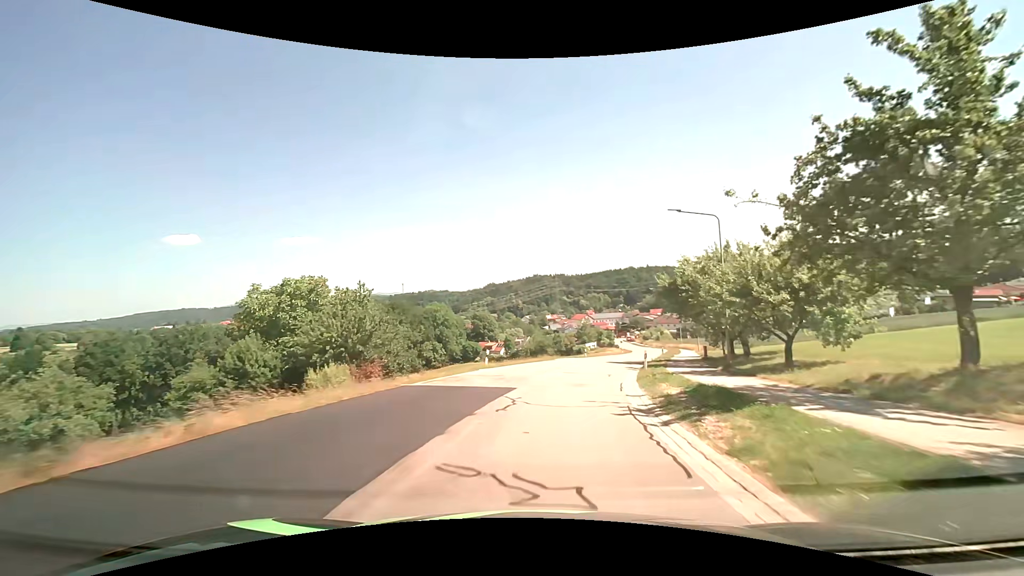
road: secondary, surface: asphalt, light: Day
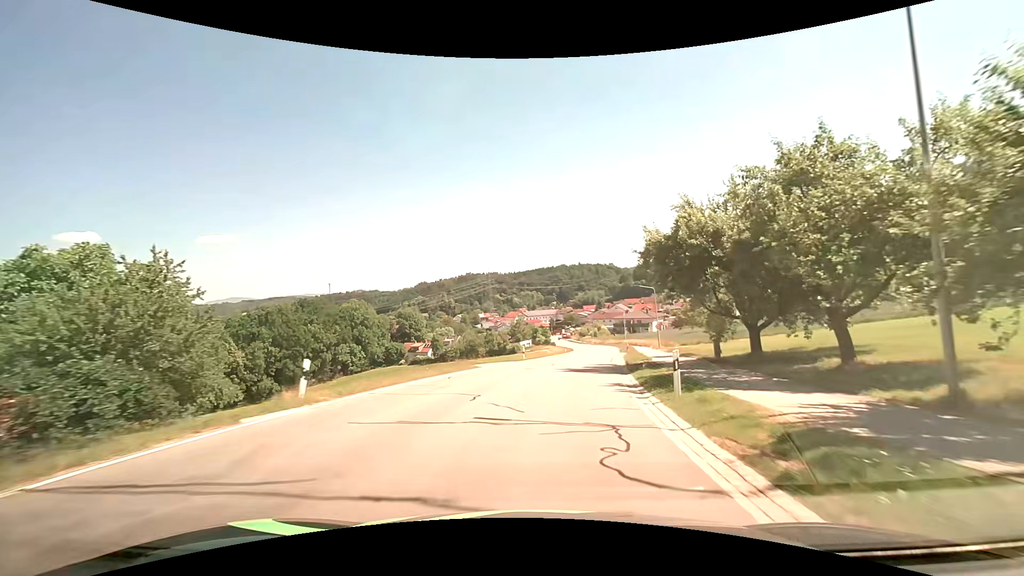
(+1.0, +15.7) m; +7°
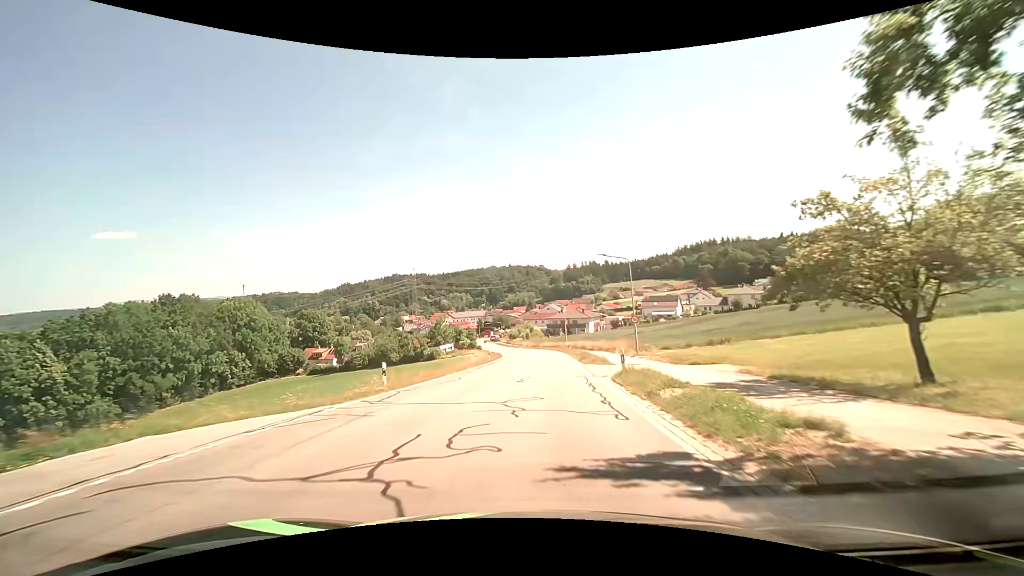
(+1.9, +23.0) m; +9°
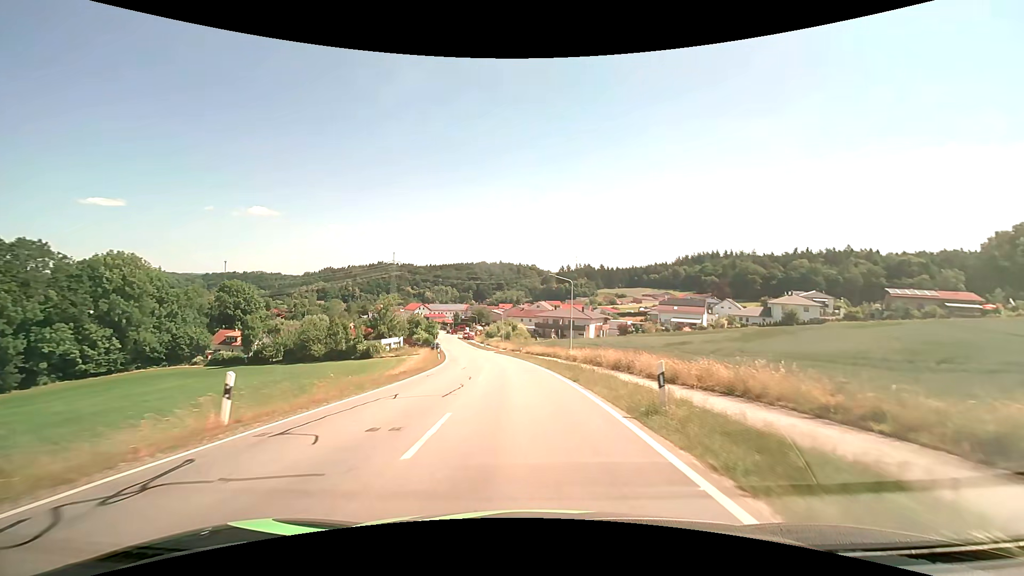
(+0.8, +40.1) m; +1°
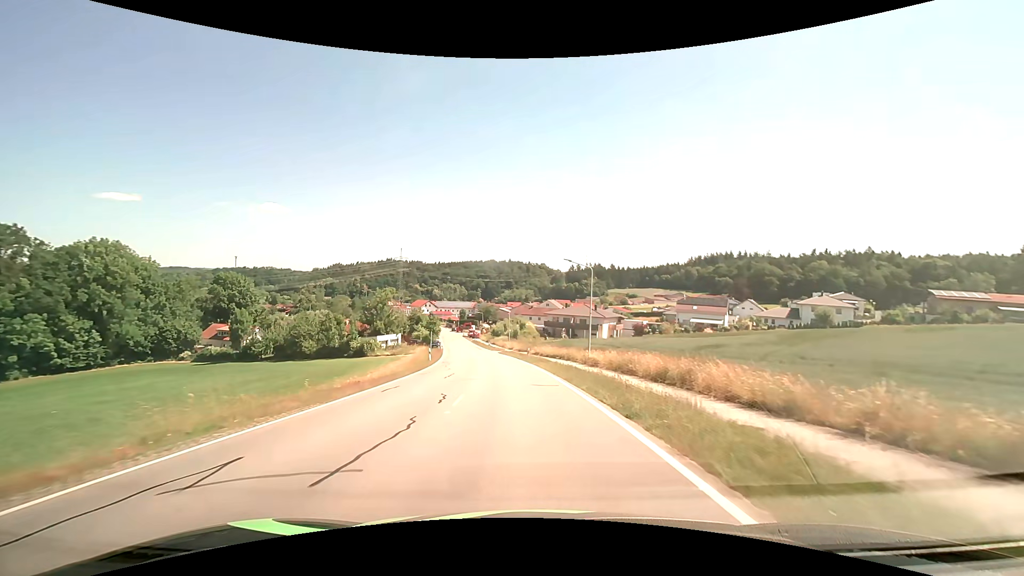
(-0.1, +8.2) m; -1°
(0, +10) (-1, +20) (-1, +30) (-2, +40) (-4, +50) (-5, +60) (-7, +70) (-9, +79) (-11, +89) (-13, +99) m
